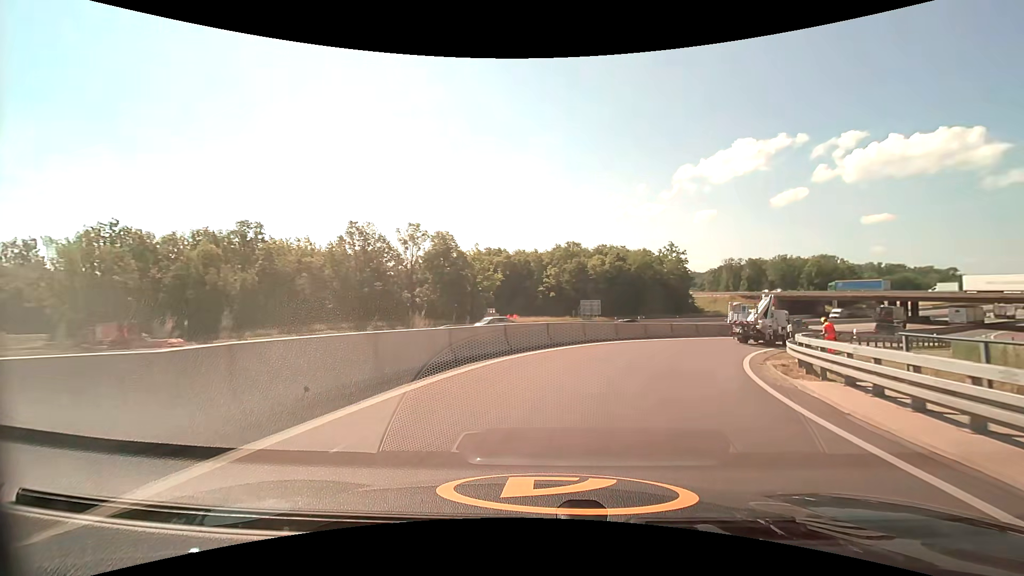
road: motorway_link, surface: asphalt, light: Day
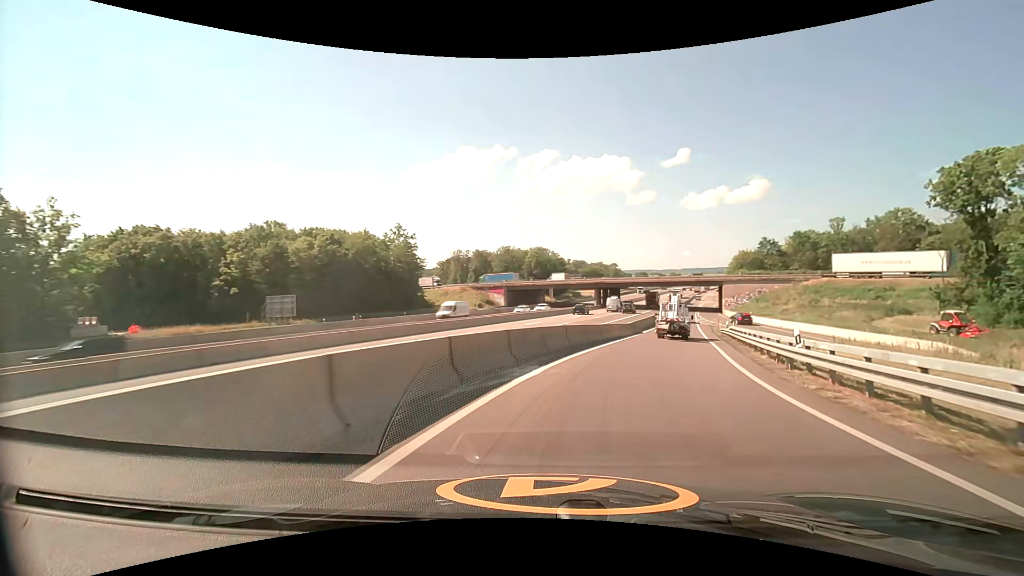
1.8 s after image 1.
(+6.6, +25.5) m; +30°
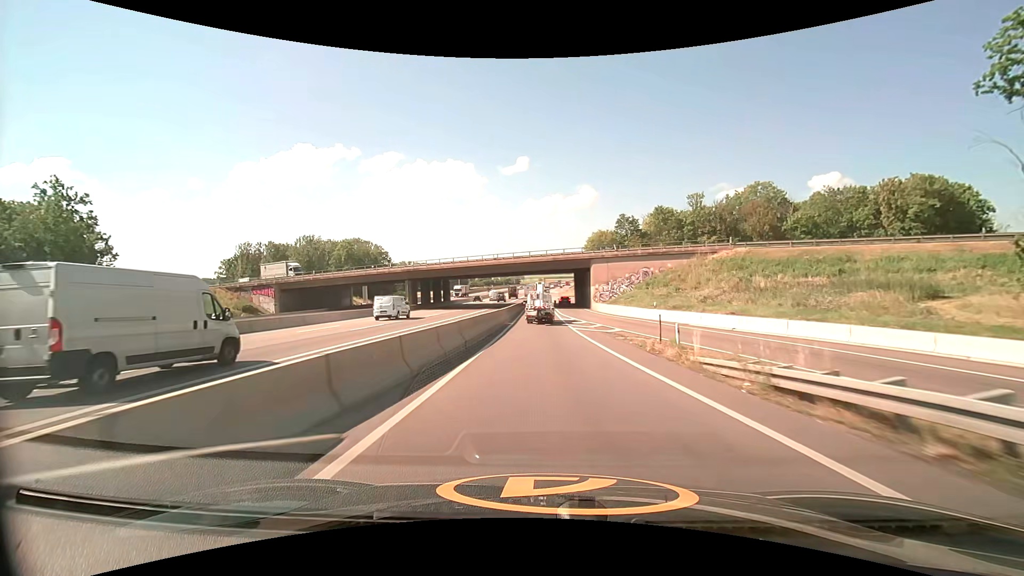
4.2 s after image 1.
(+9.3, +37.8) m; +18°
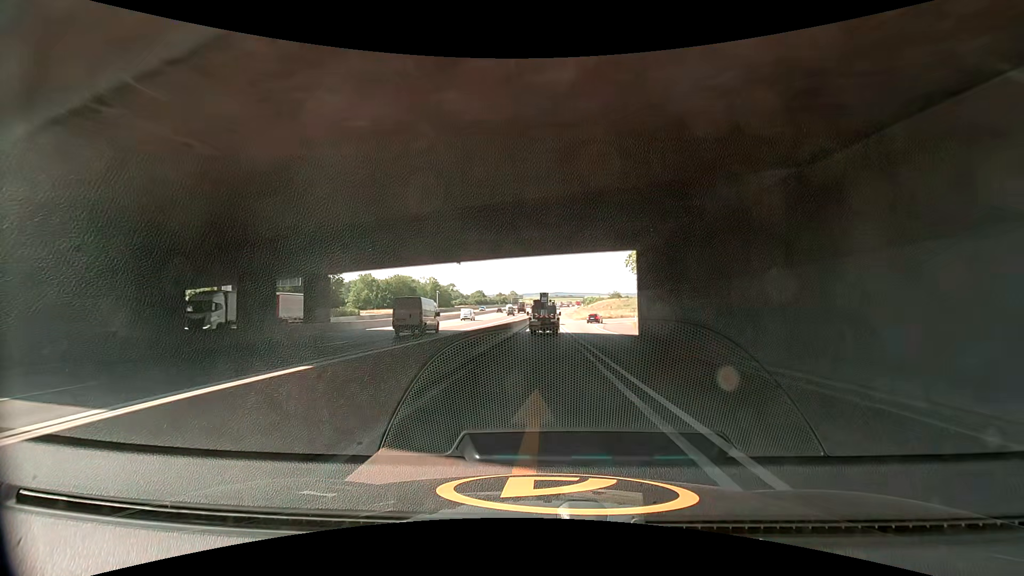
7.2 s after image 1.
(0.0, +59.5) m; 0°
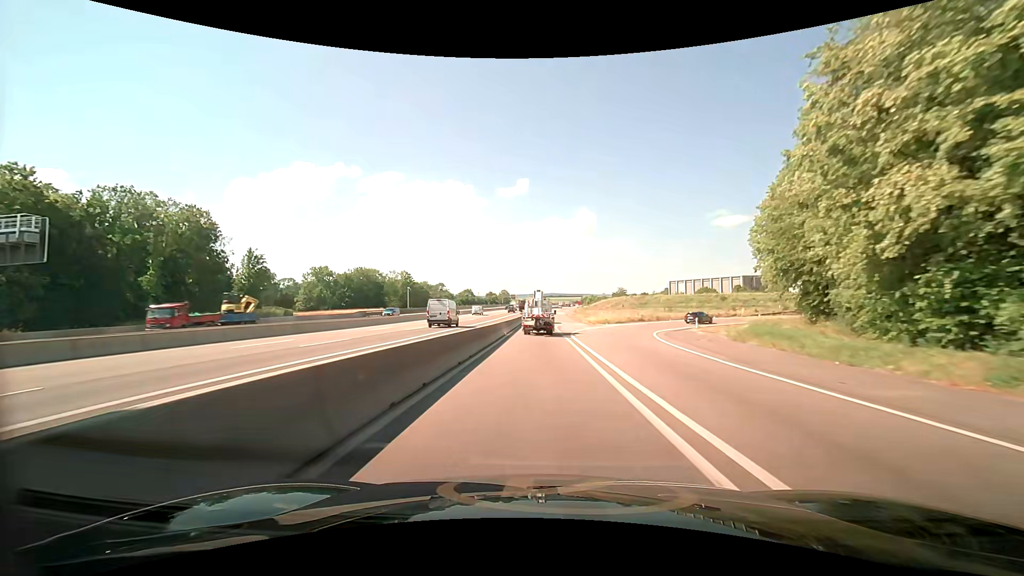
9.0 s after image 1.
(+1.1, +37.7) m; +1°
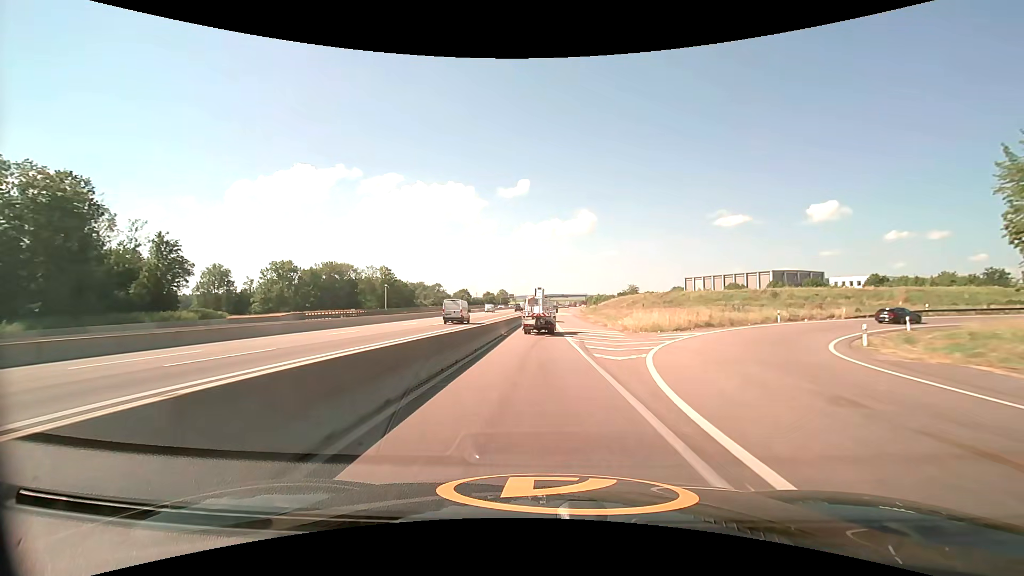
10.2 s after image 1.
(-0.2, +26.1) m; -1°
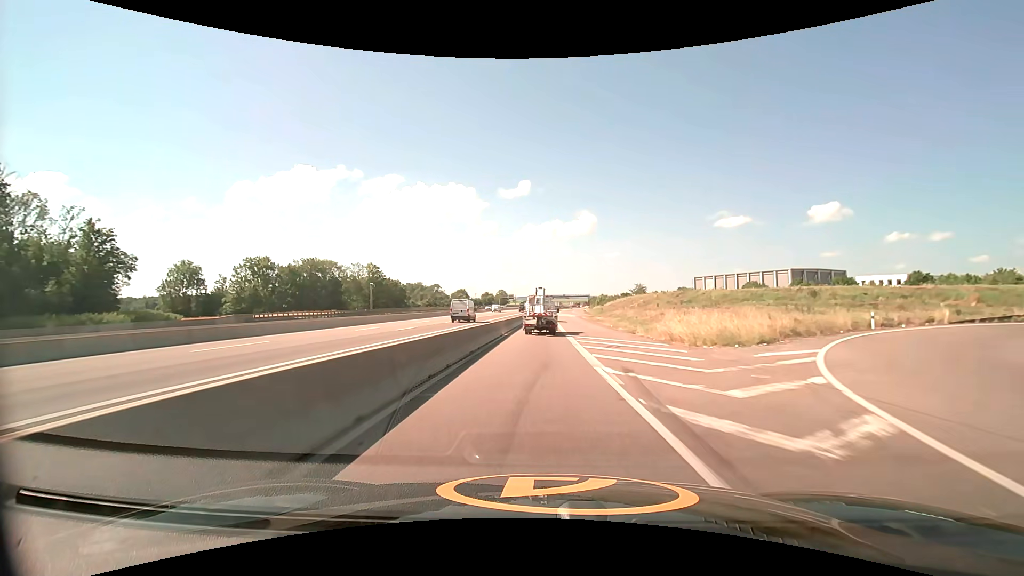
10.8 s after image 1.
(0.0, +13.1) m; 0°
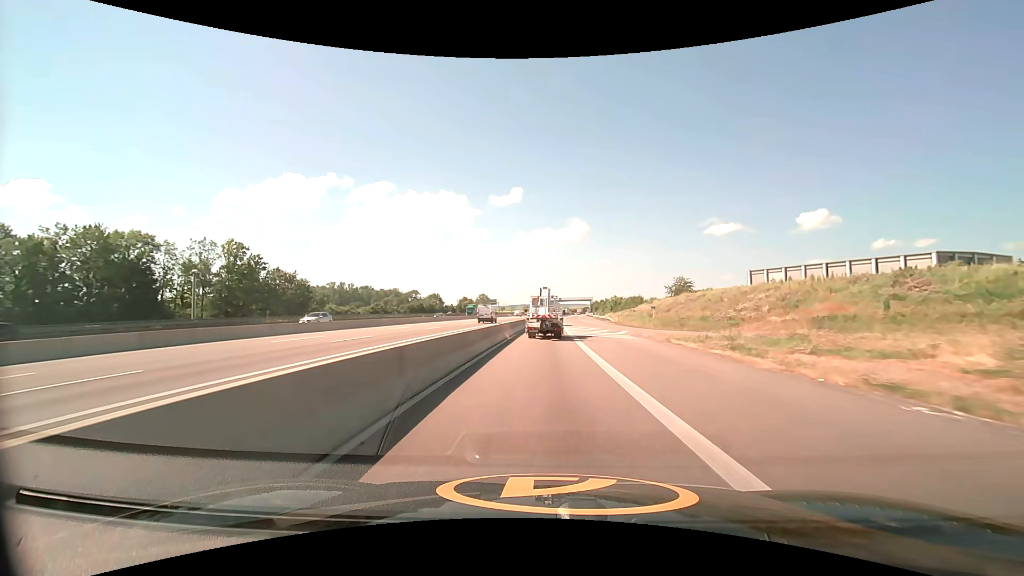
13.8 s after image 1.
(+0.3, +66.4) m; +1°
(0, +10) (0, +20) (0, +30) (0, +40) (+1, +50) (+1, +60) (+1, +70) (+2, +80) (+2, +90) (+3, +100) m
